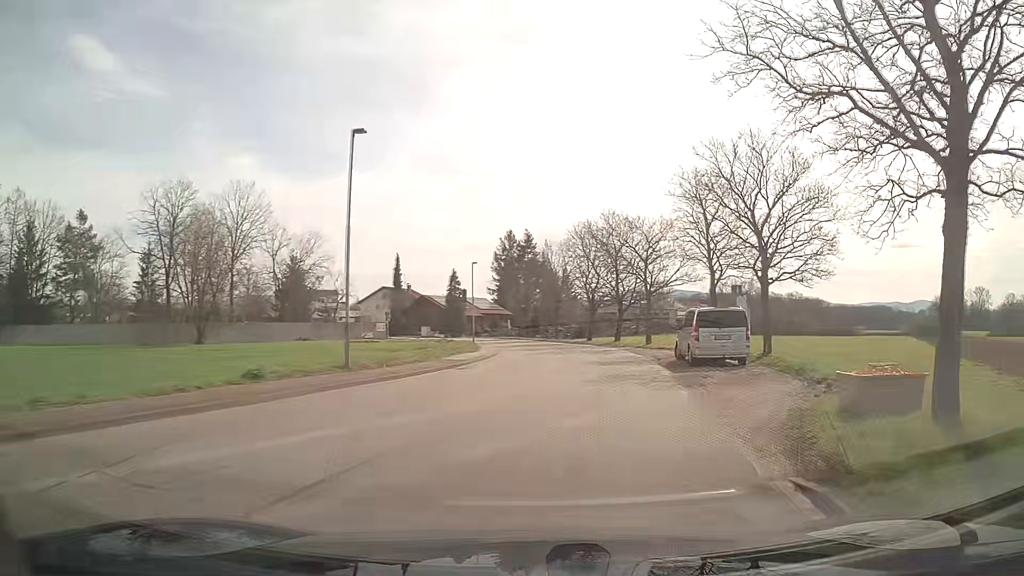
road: unclassified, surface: asphalt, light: Day
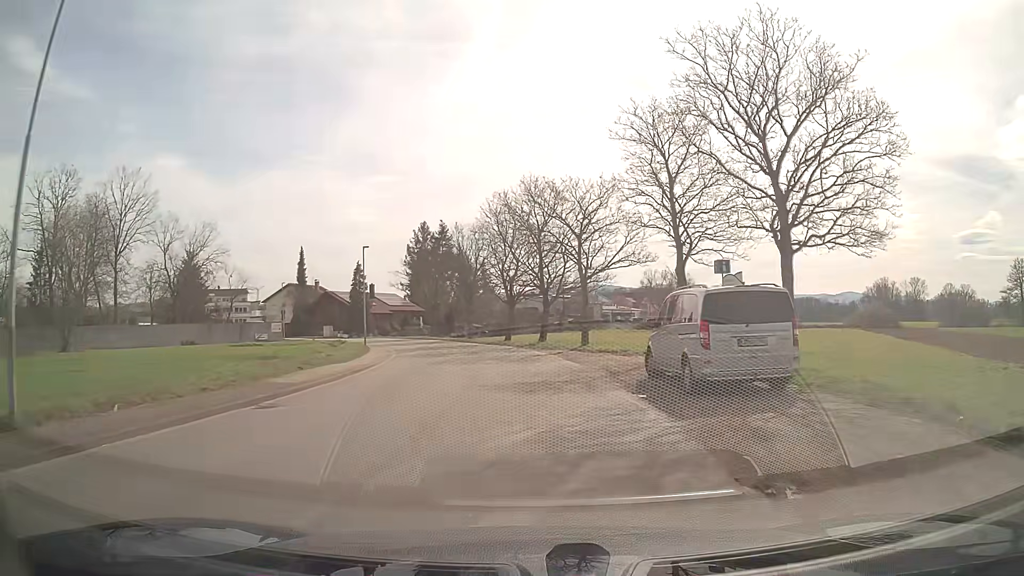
(+0.9, +10.1) m; +7°
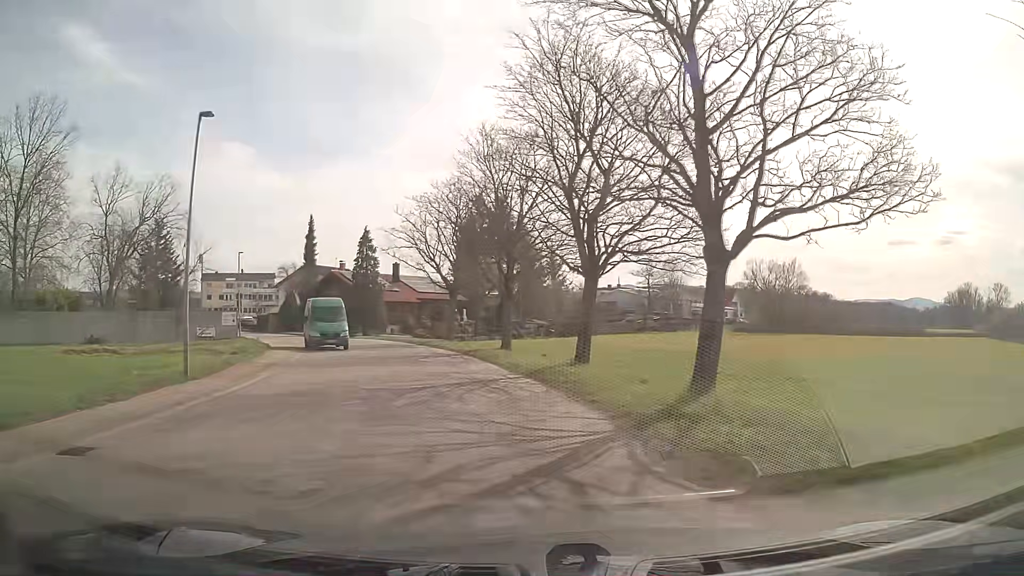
(-0.7, +28.5) m; -5°
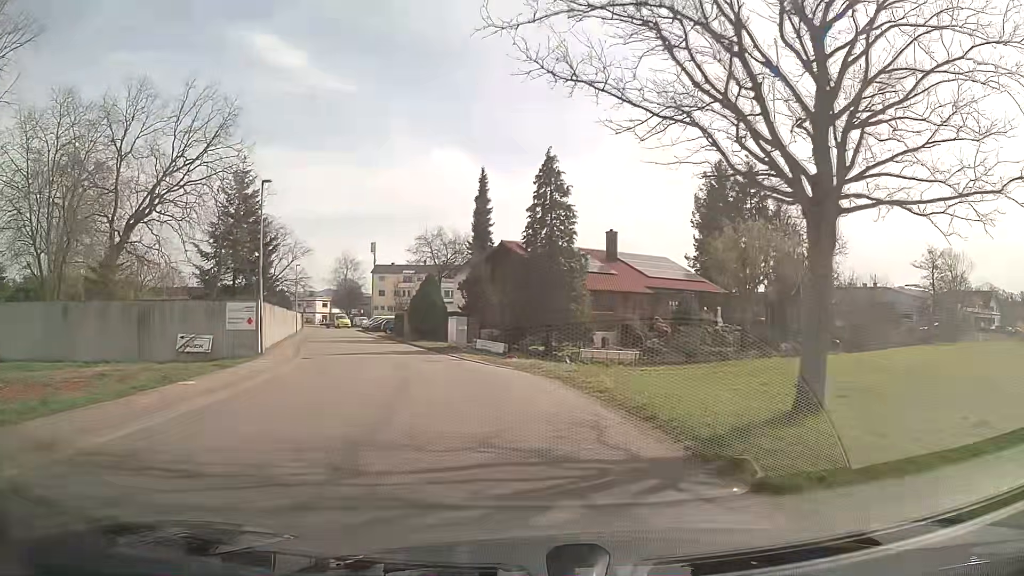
(-5.0, +29.5) m; -20°
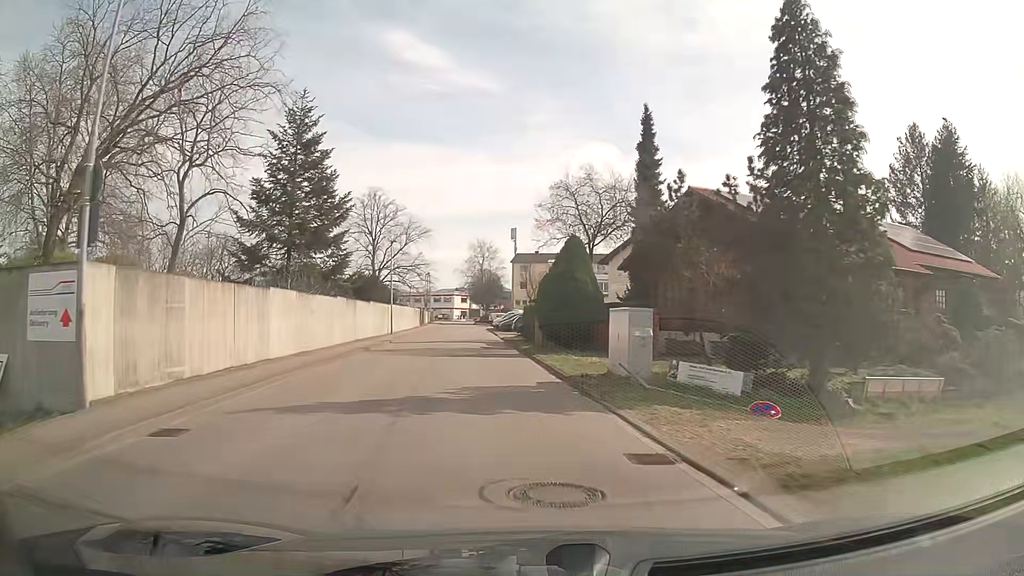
(-1.7, +17.7) m; -12°
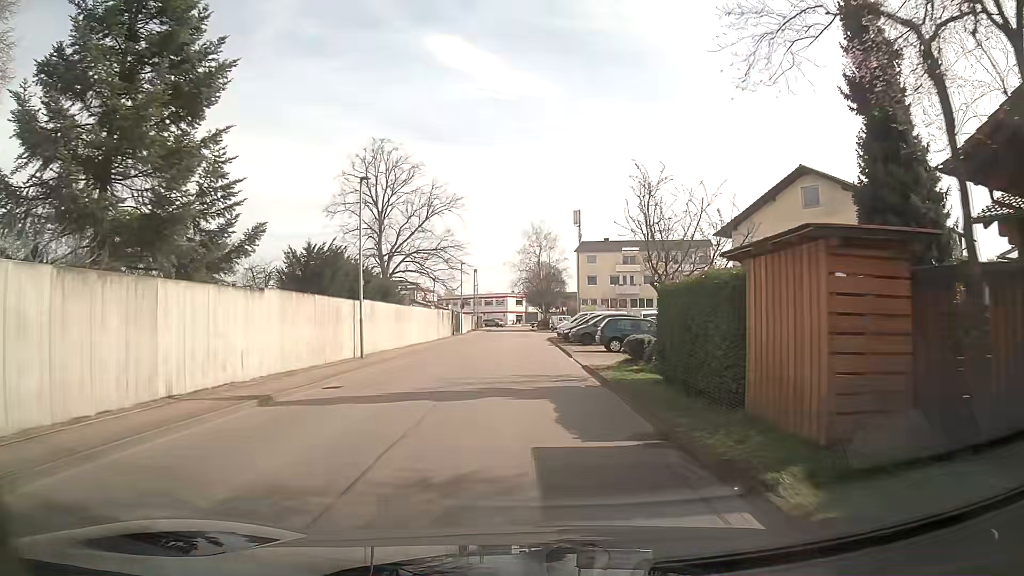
(-1.6, +23.5) m; -6°
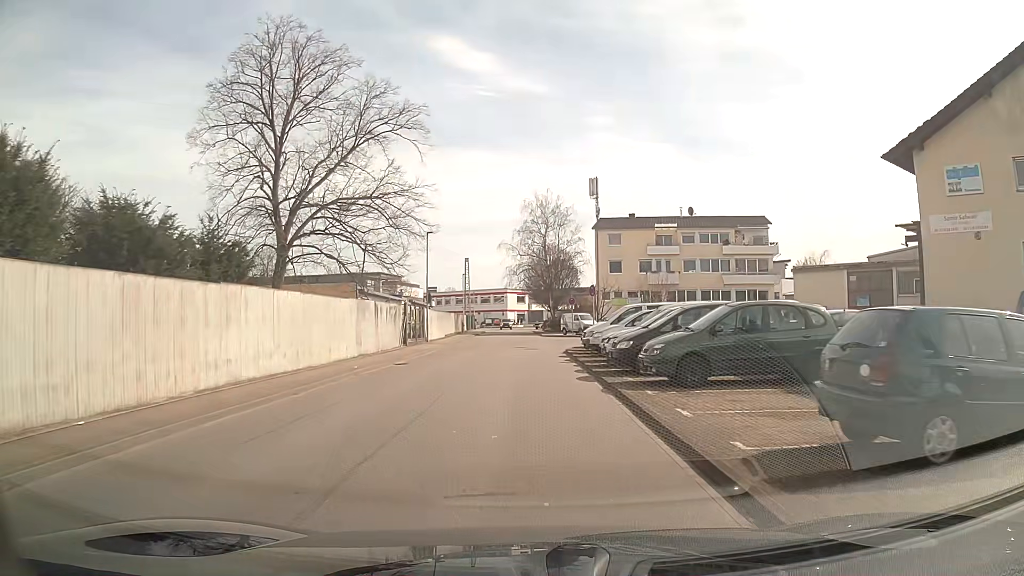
(+0.2, +22.2) m; 0°
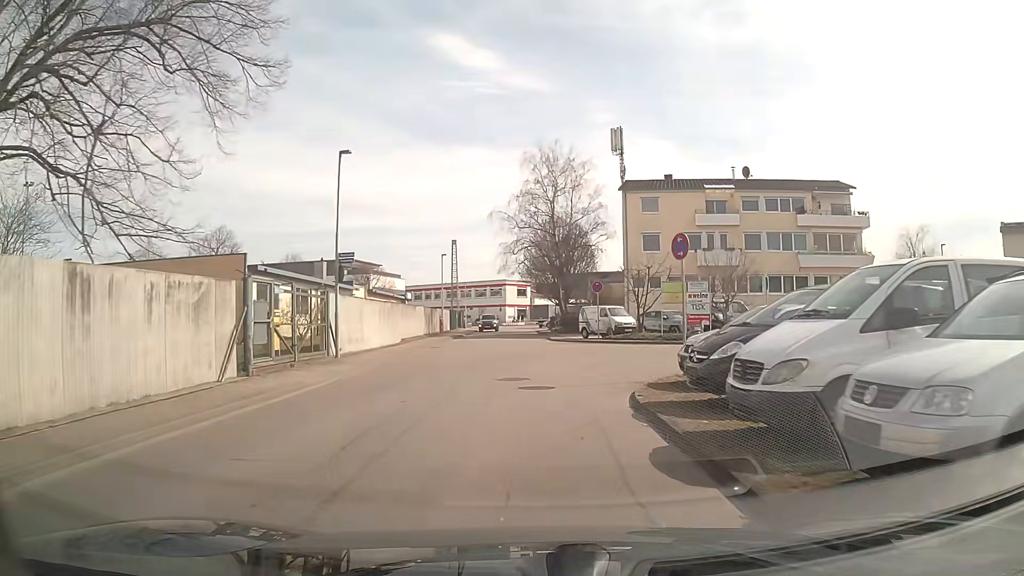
(-0.1, +19.2) m; +1°
(0, +10) (0, +20) (-1, +30) (-1, +40) (-1, +50) (-2, +60) (-2, +70) (-3, +80) (-3, +90) (-2, +100) m
